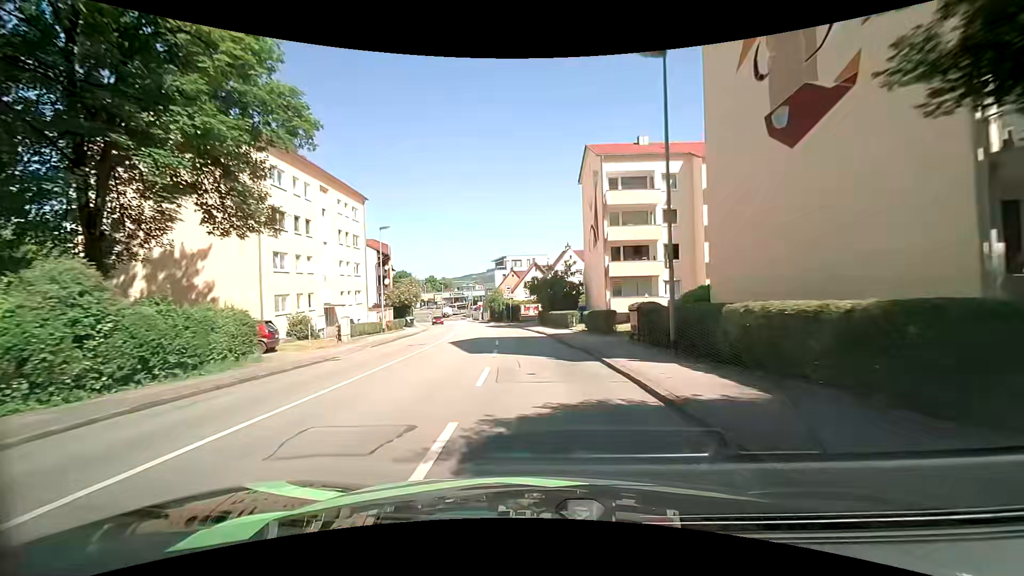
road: tertiary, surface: asphalt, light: Day
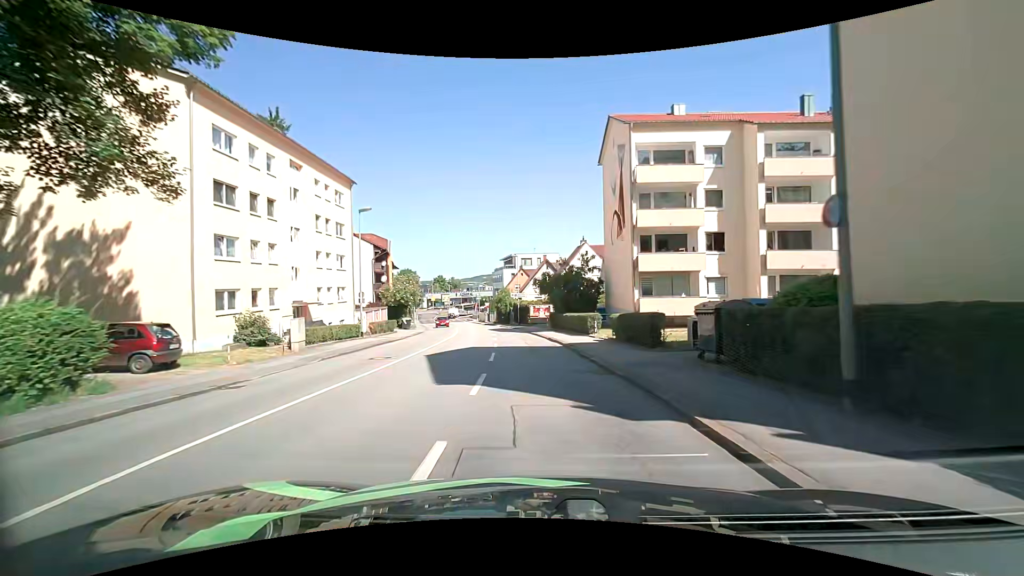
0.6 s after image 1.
(-0.2, +6.8) m; -2°
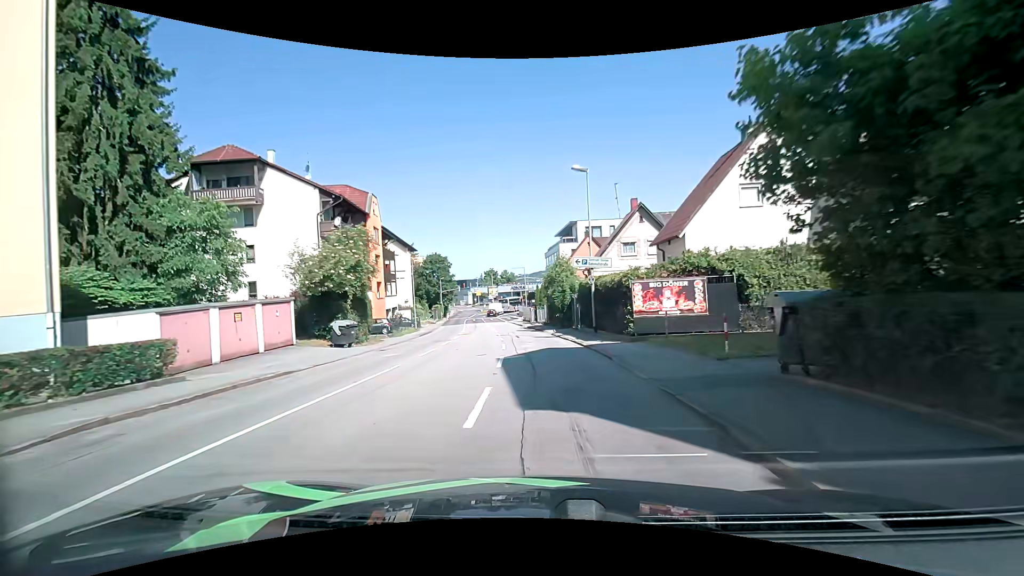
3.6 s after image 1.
(-1.9, +33.1) m; -8°
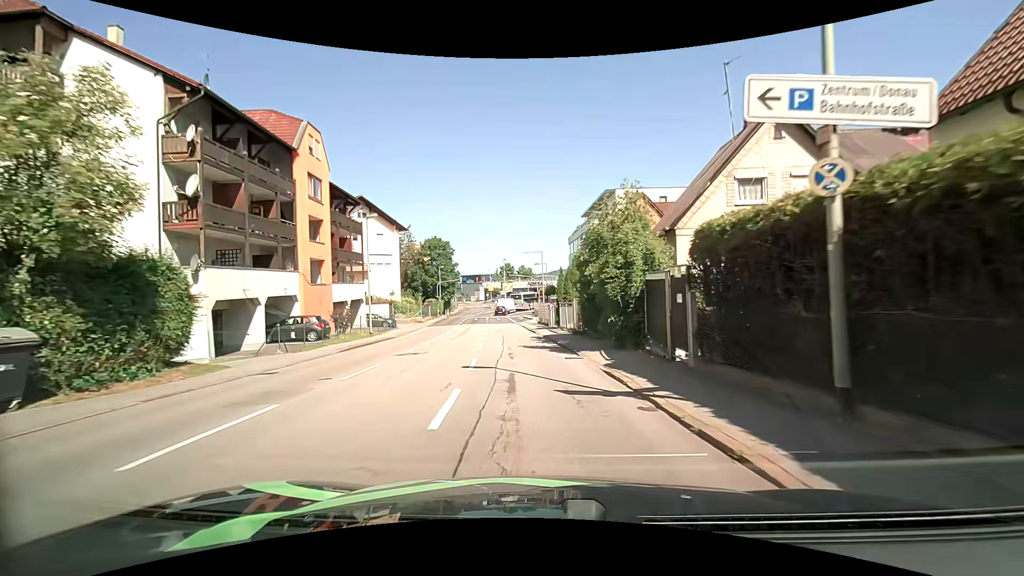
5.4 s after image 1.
(0.0, +18.3) m; -1°
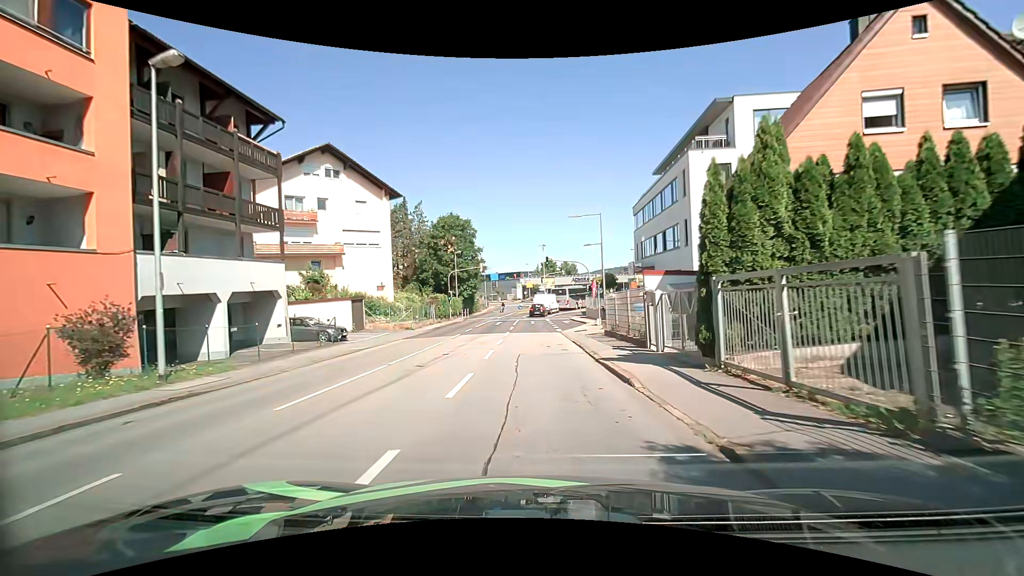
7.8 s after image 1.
(-1.0, +21.5) m; -5°
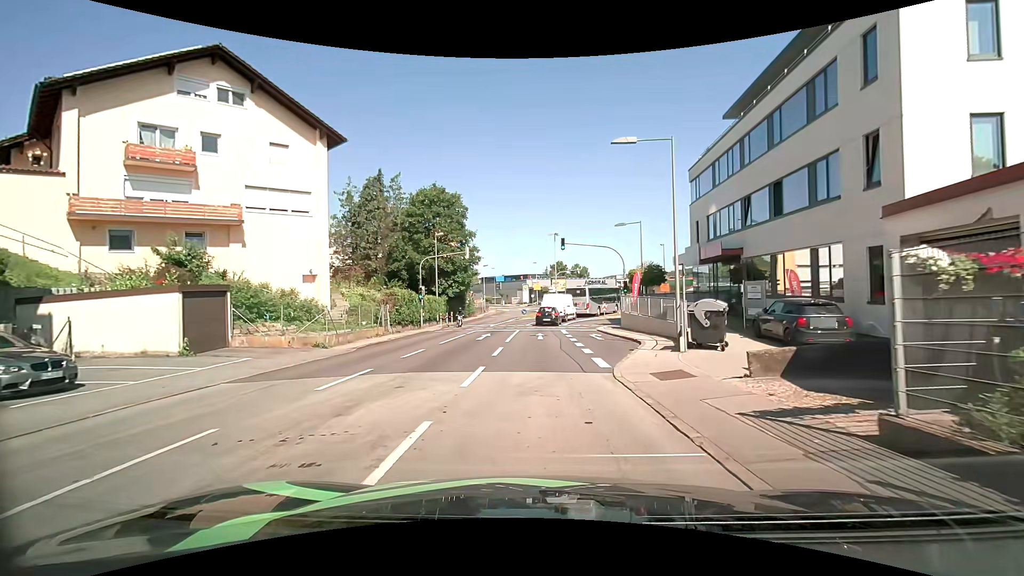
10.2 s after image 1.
(-0.1, +16.3) m; -1°
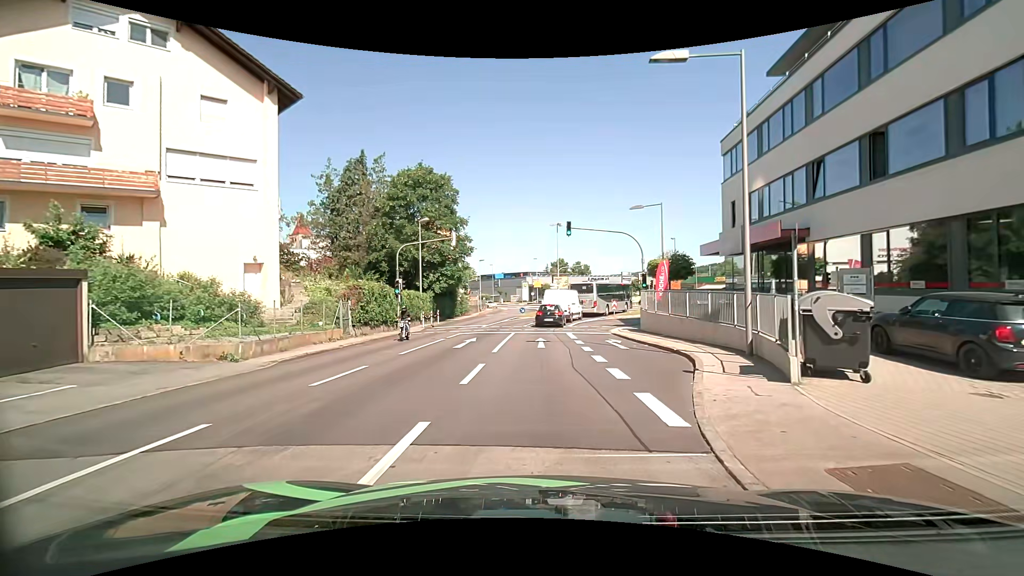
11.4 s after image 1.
(0.0, +6.1) m; 0°
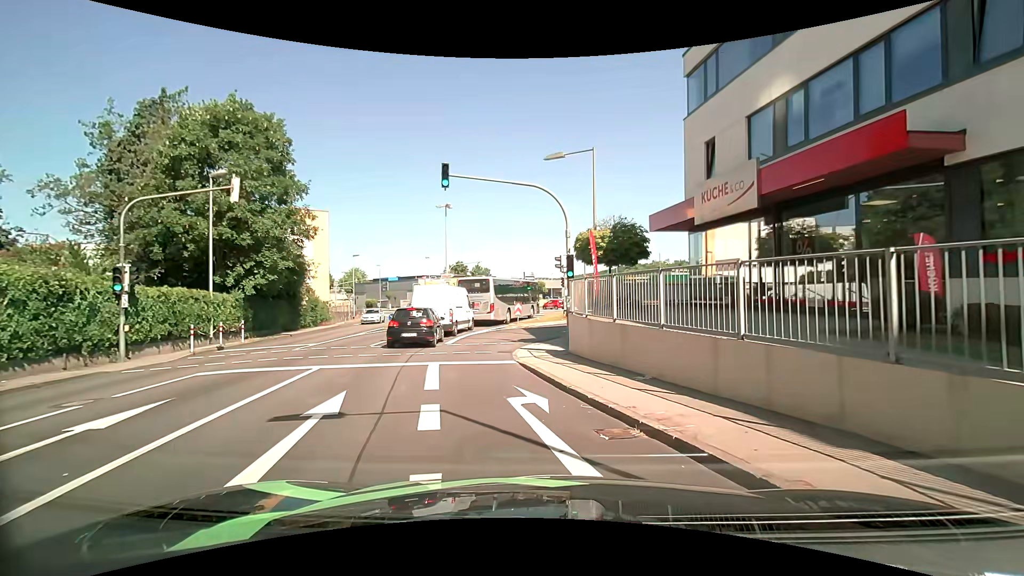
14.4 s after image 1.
(+1.4, +12.8) m; +9°
